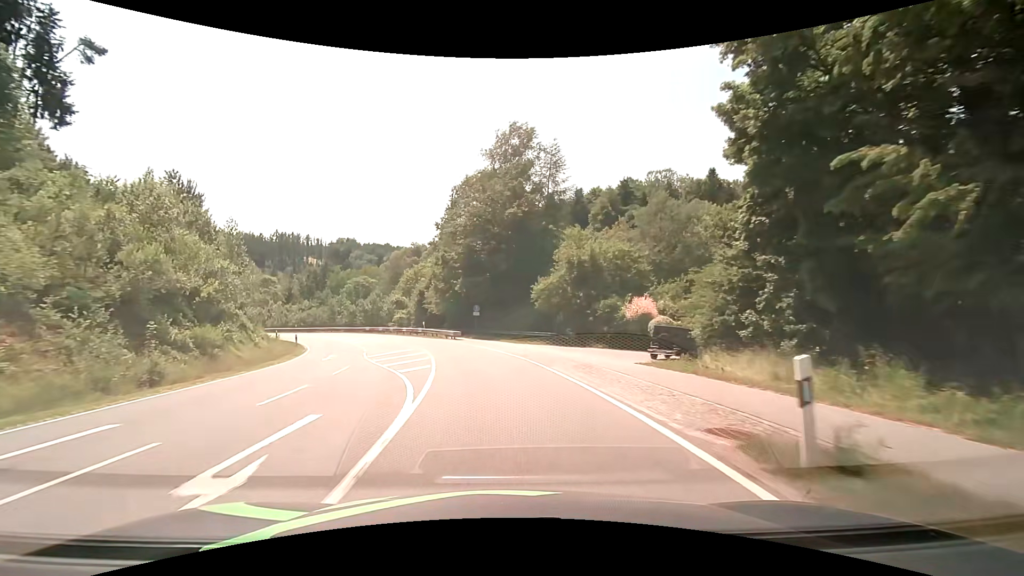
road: secondary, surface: asphalt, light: Day
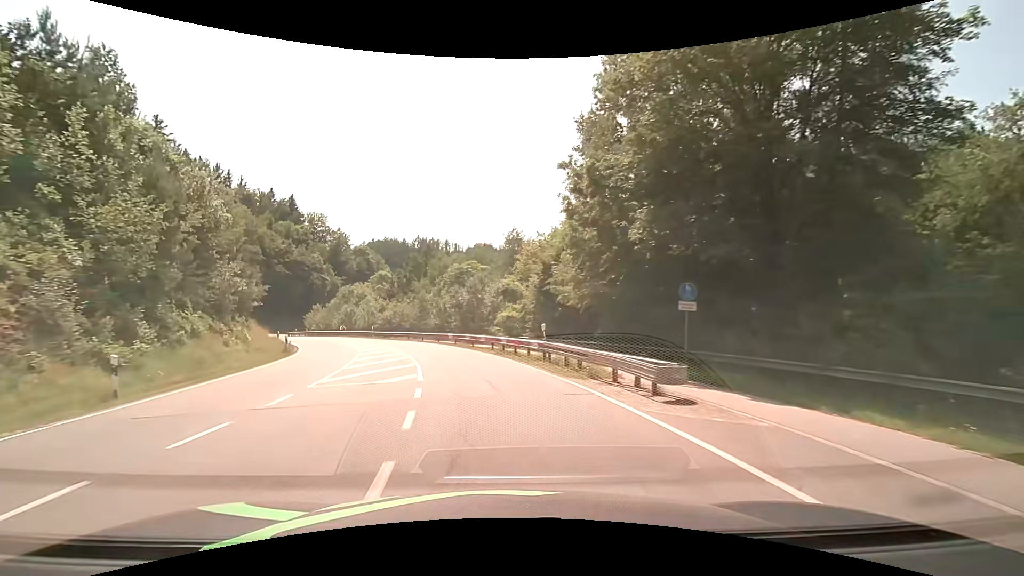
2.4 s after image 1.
(-3.7, +30.0) m; -15°
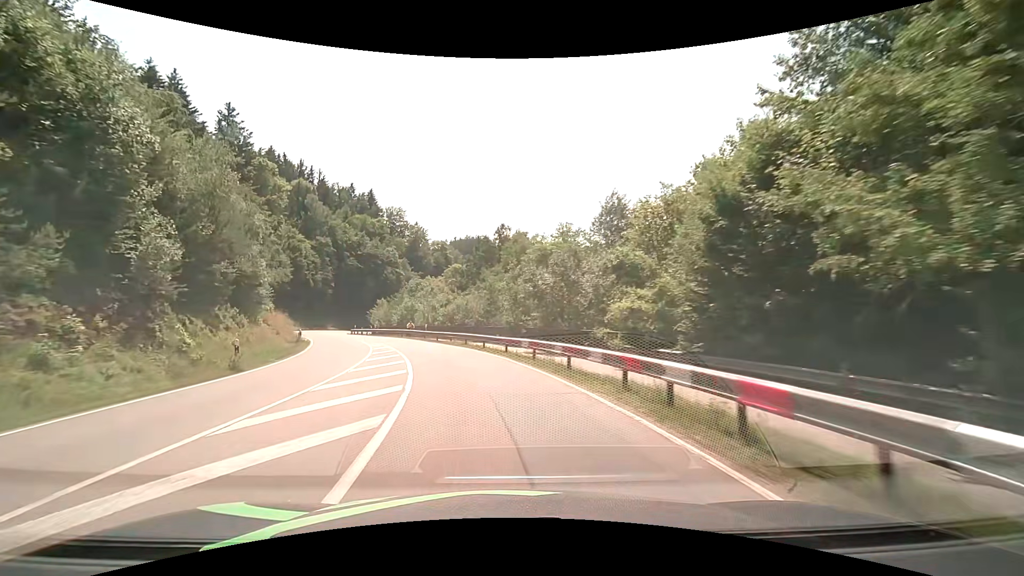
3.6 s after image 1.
(-1.2, +15.2) m; -9°
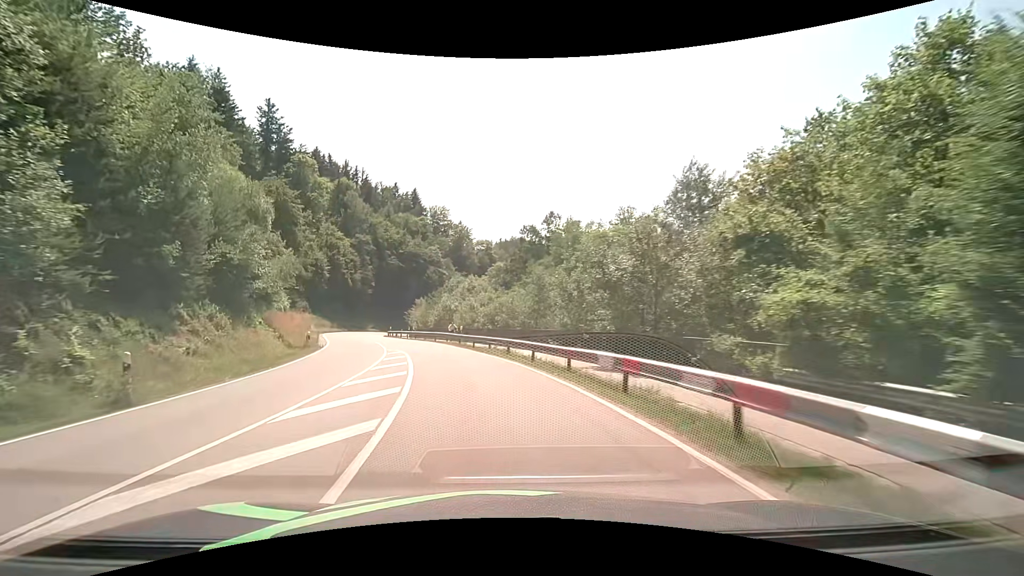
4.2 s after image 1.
(-0.4, +7.7) m; -5°
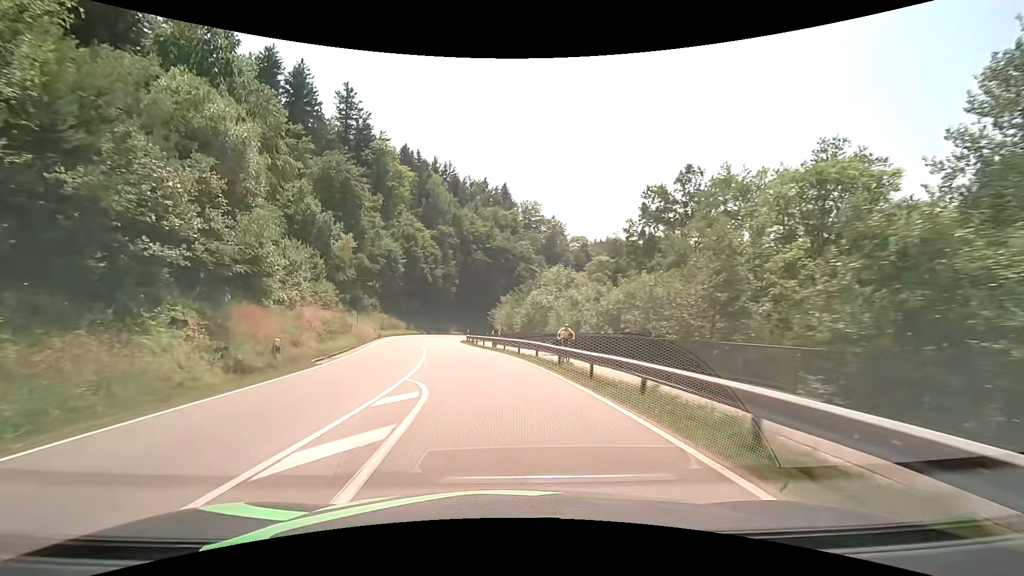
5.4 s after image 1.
(-1.5, +15.7) m; -11°
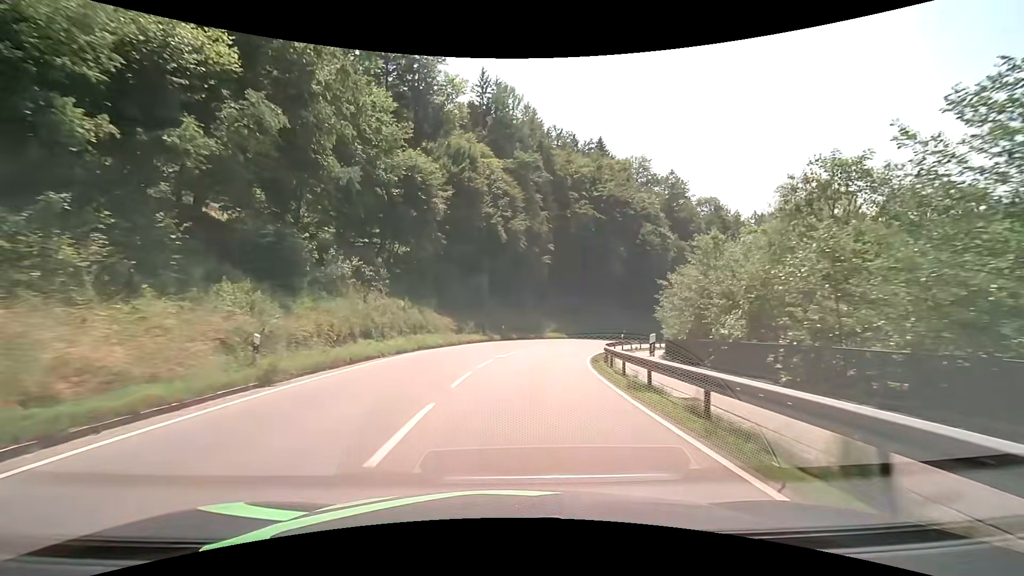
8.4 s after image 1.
(-5.6, +40.7) m; -10°
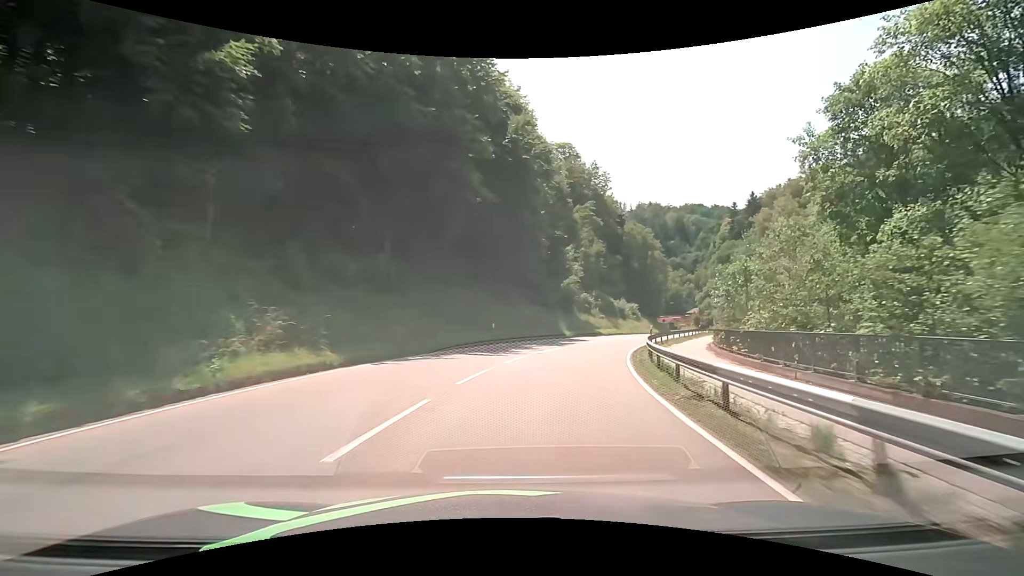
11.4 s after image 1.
(+5.6, +40.4) m; +20°
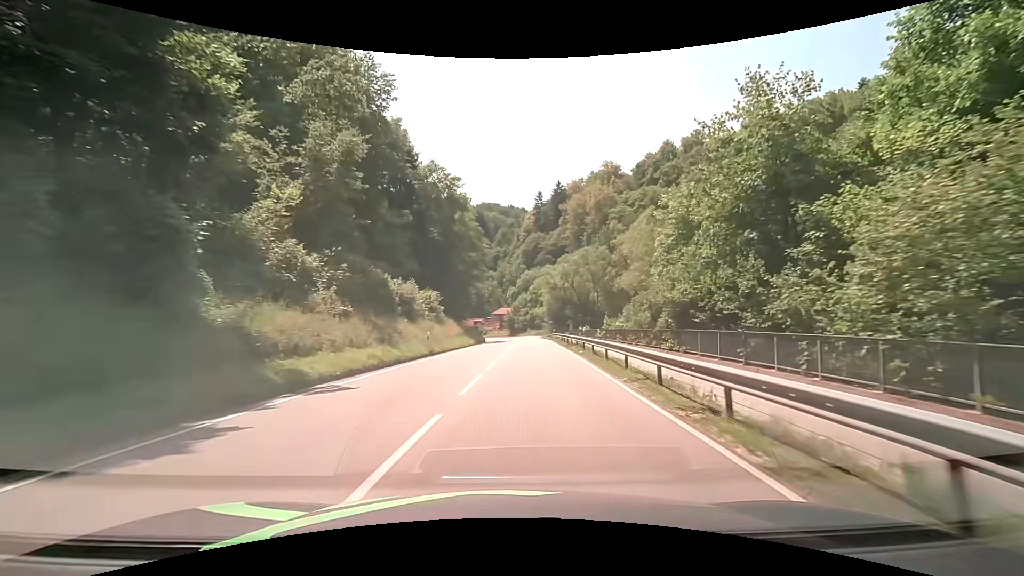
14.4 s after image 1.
(+9.6, +40.9) m; +24°
(0, +10) (+1, +20) (+2, +30) (+2, +40) (+3, +50) (+3, +60) (+3, +70) (+3, +80) (+1, +90) (-2, +99) m
